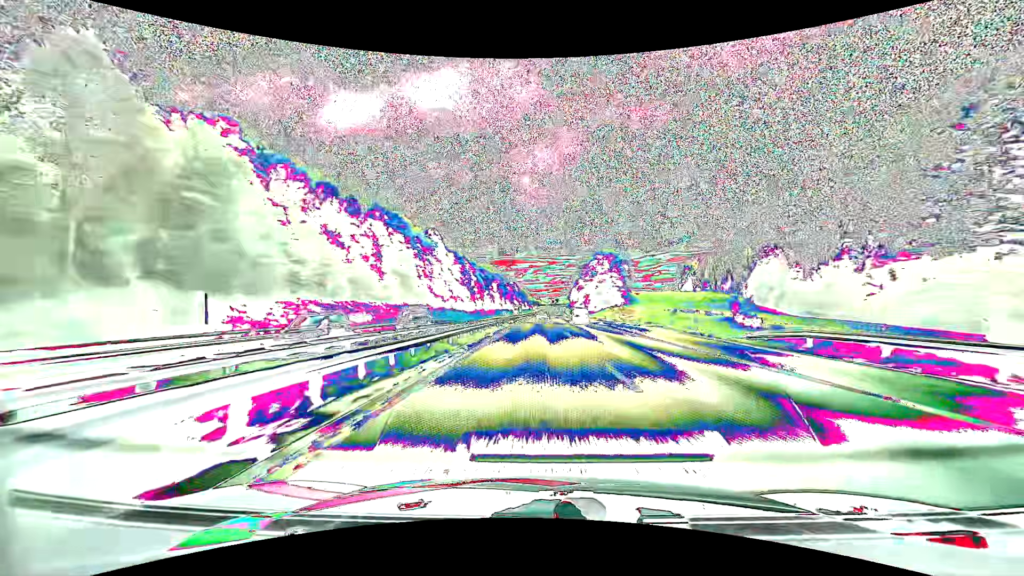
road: motorway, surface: asphalt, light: Day
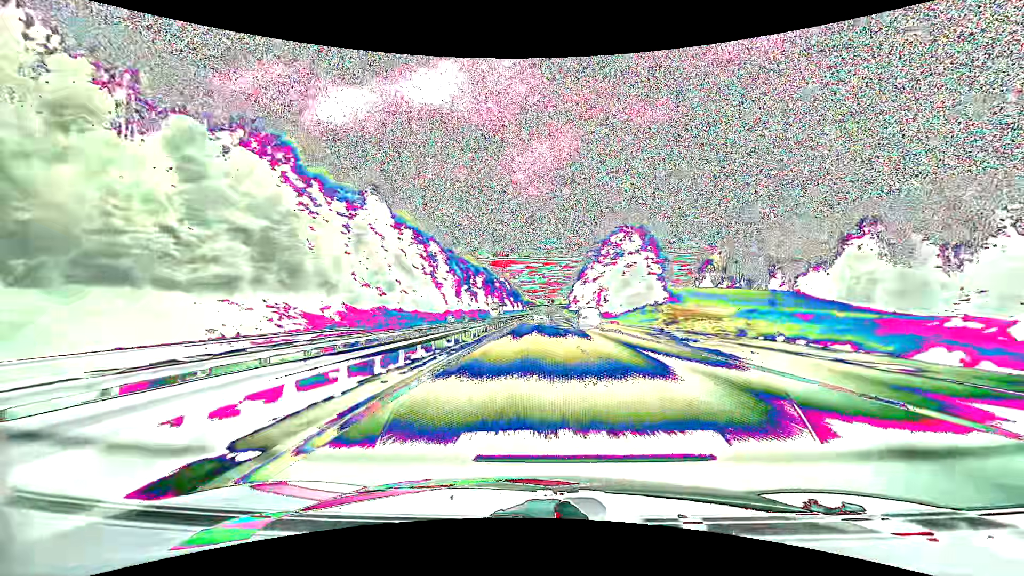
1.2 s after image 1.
(+0.3, +48.4) m; +1°
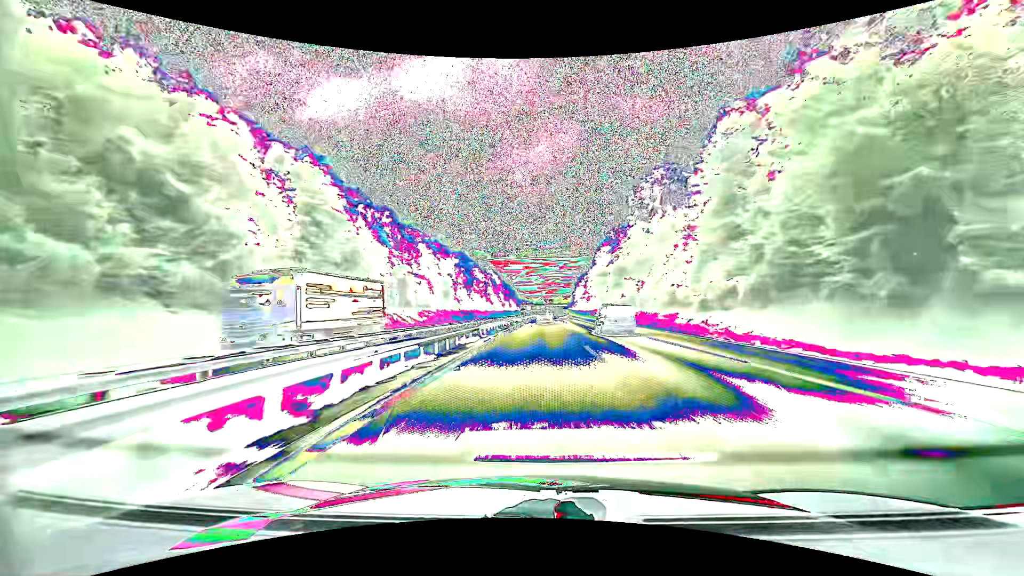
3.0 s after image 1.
(+0.1, +70.8) m; 0°
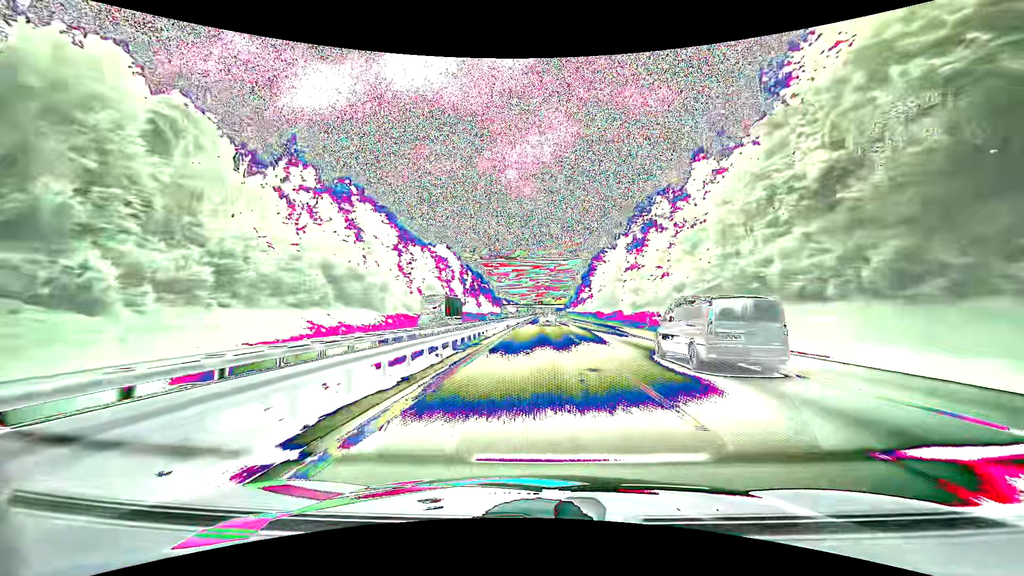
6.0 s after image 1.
(+1.2, +113.5) m; +1°
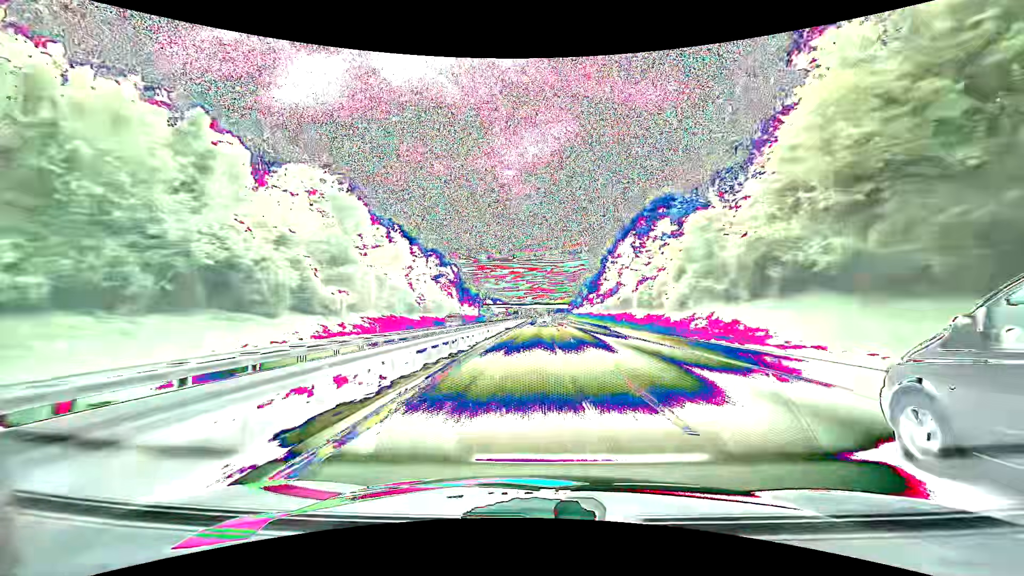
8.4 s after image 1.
(+0.3, +88.8) m; +1°
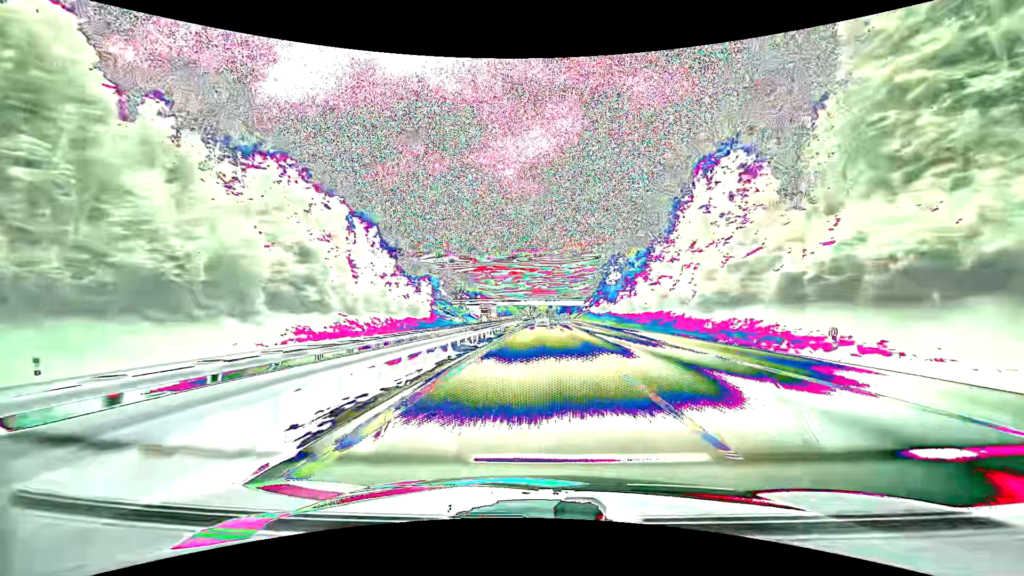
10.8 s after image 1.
(-0.6, +89.7) m; 0°
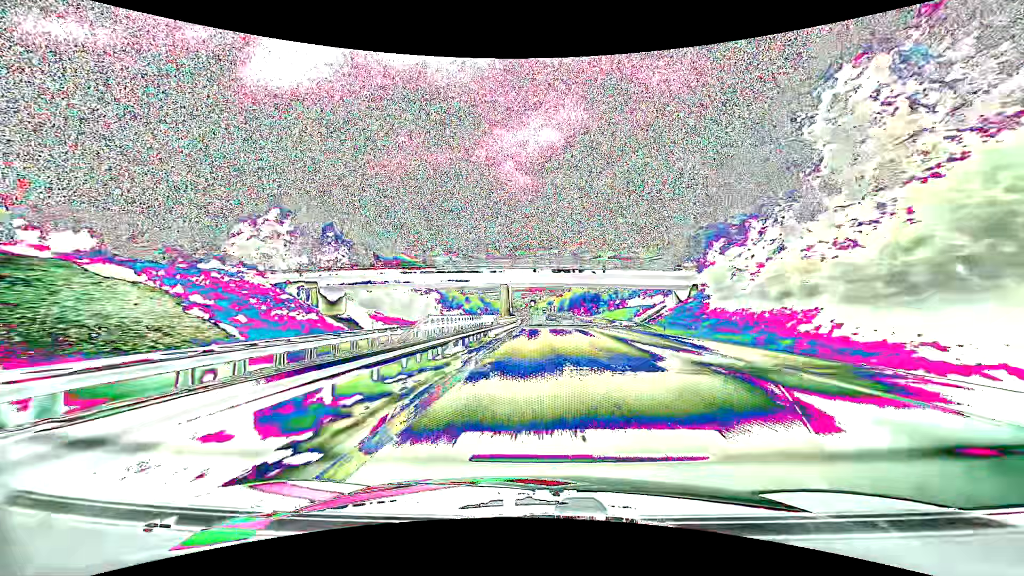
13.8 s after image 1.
(+0.5, +113.5) m; 0°
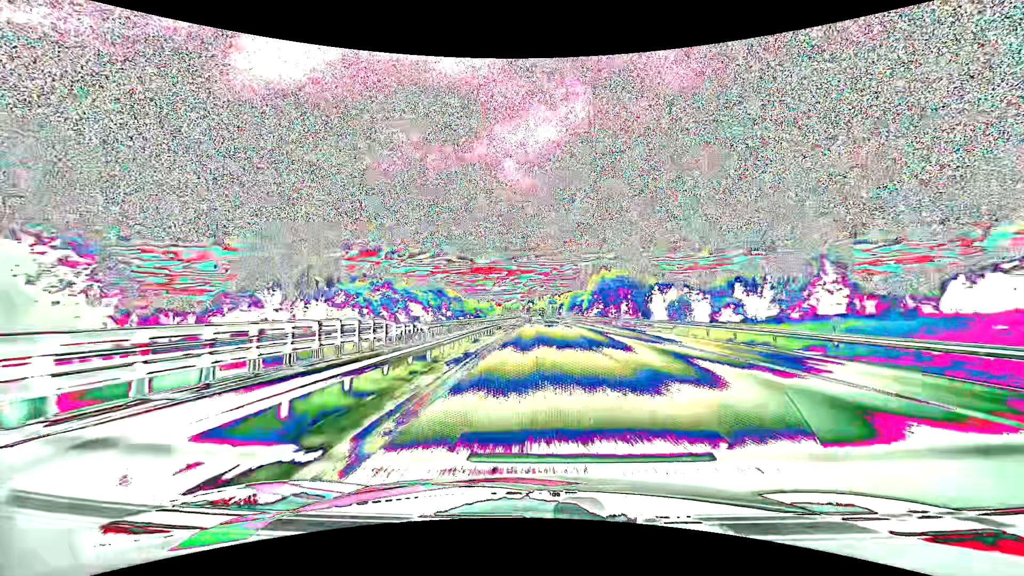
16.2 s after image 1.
(0.0, +91.4) m; 0°
(0, +10) (0, +20) (0, +30) (0, +40) (0, +50) (0, +60) (0, +70) (0, +80) (0, +90) (0, +100) m
